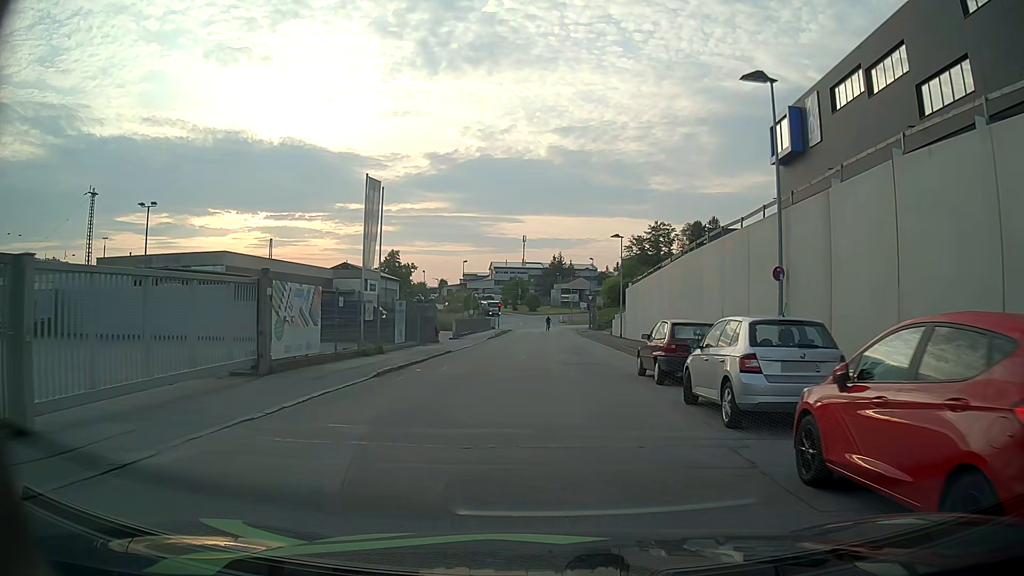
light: Day
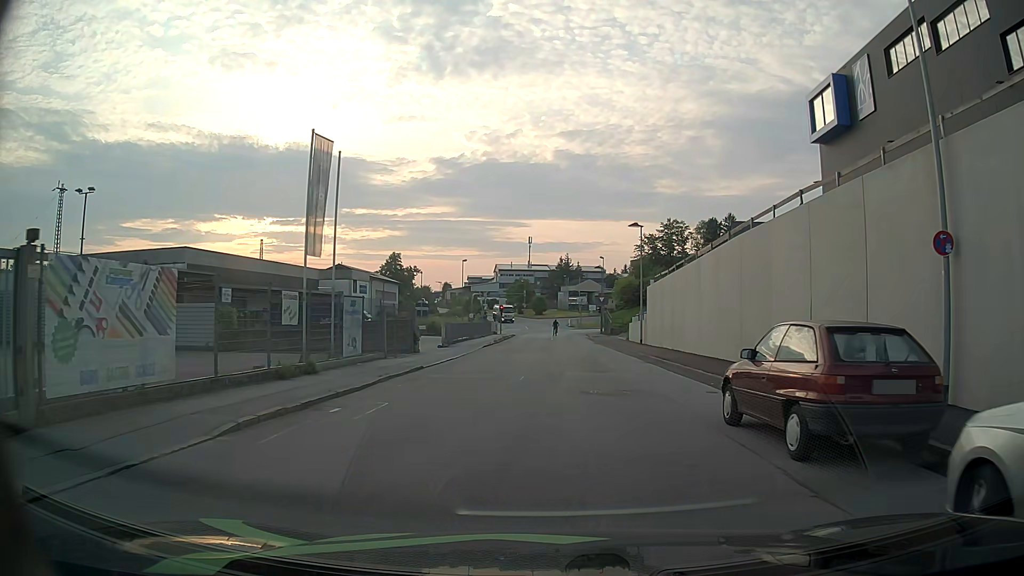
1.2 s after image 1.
(-0.1, +7.9) m; -1°
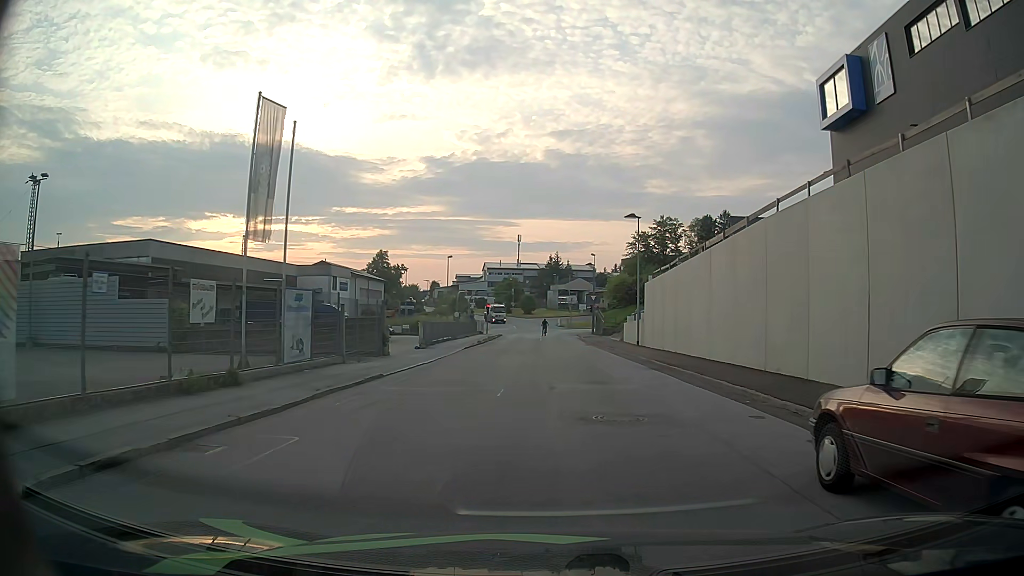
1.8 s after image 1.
(0.0, +3.8) m; +1°
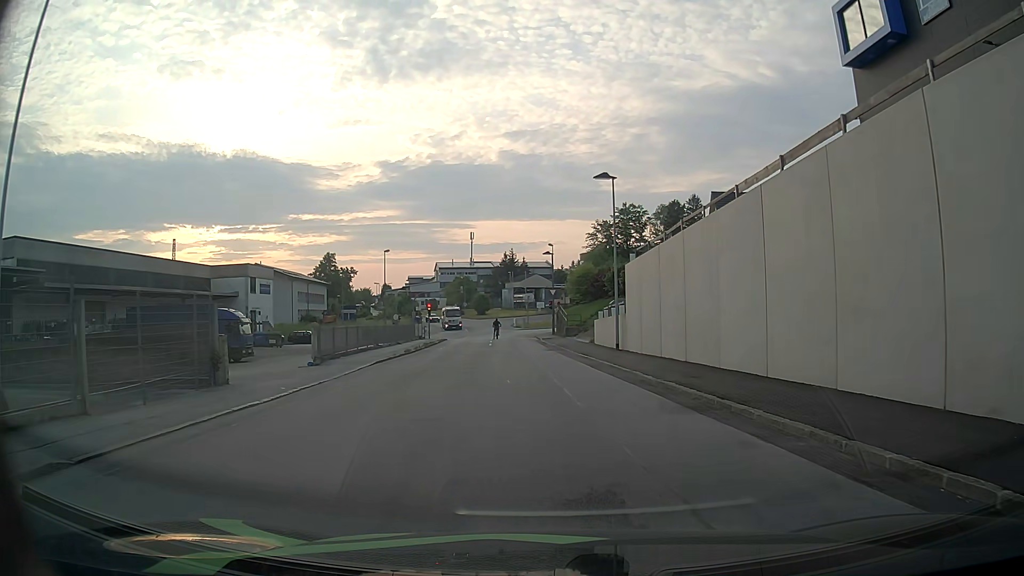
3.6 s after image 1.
(+0.3, +11.2) m; +3°
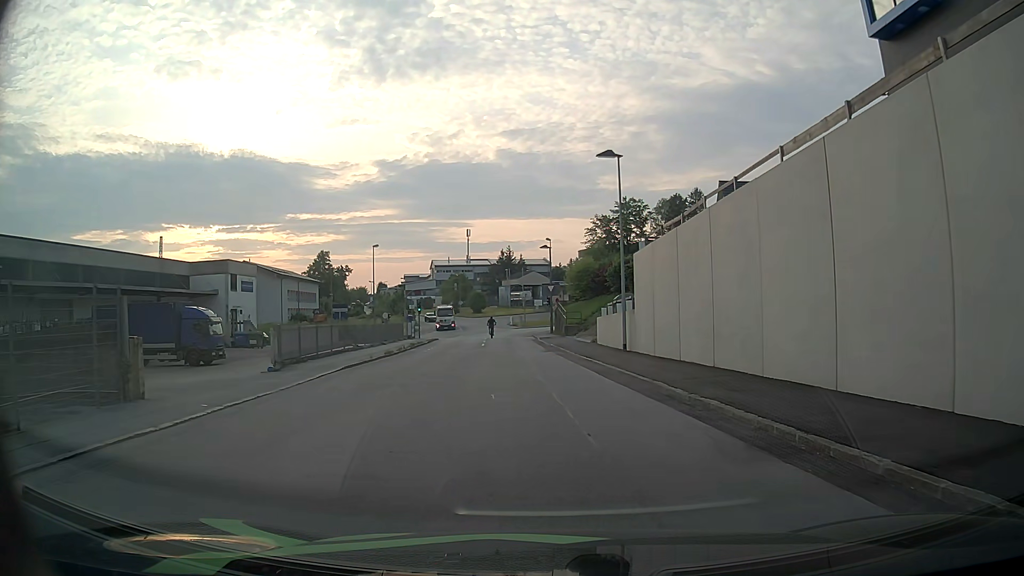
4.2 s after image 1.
(0.0, +3.9) m; 0°
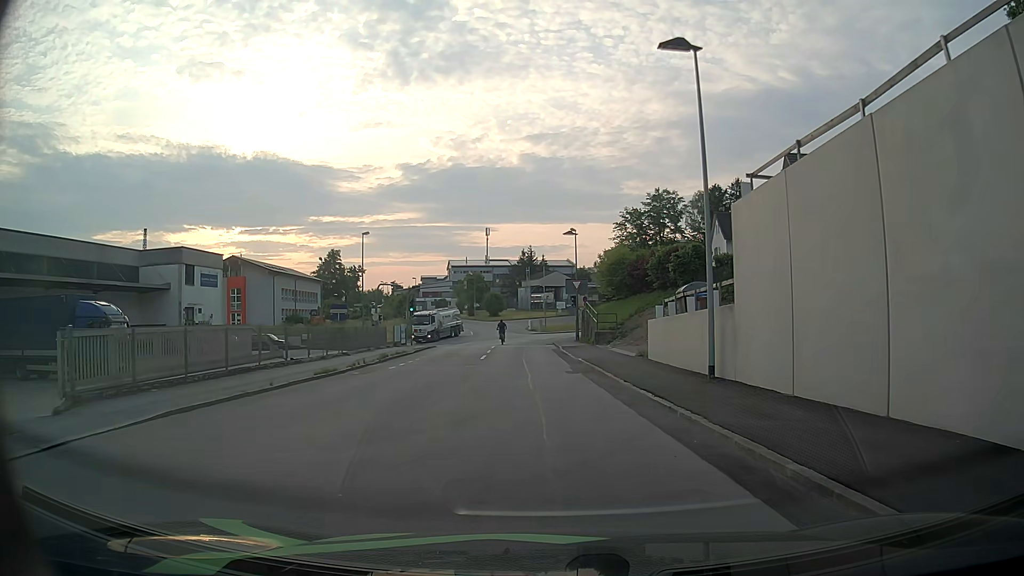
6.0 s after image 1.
(-0.2, +12.0) m; -1°
